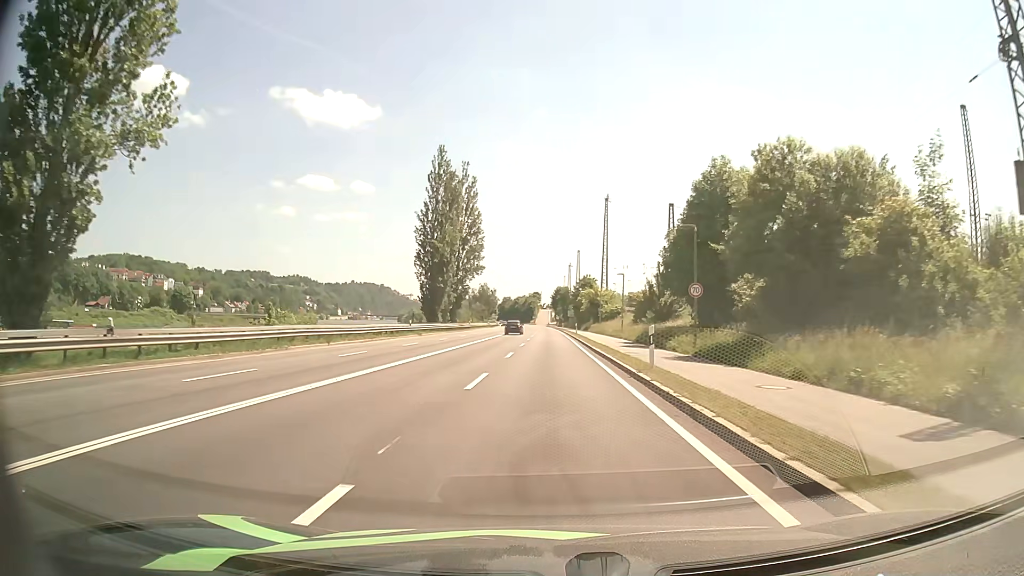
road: primary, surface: asphalt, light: Day
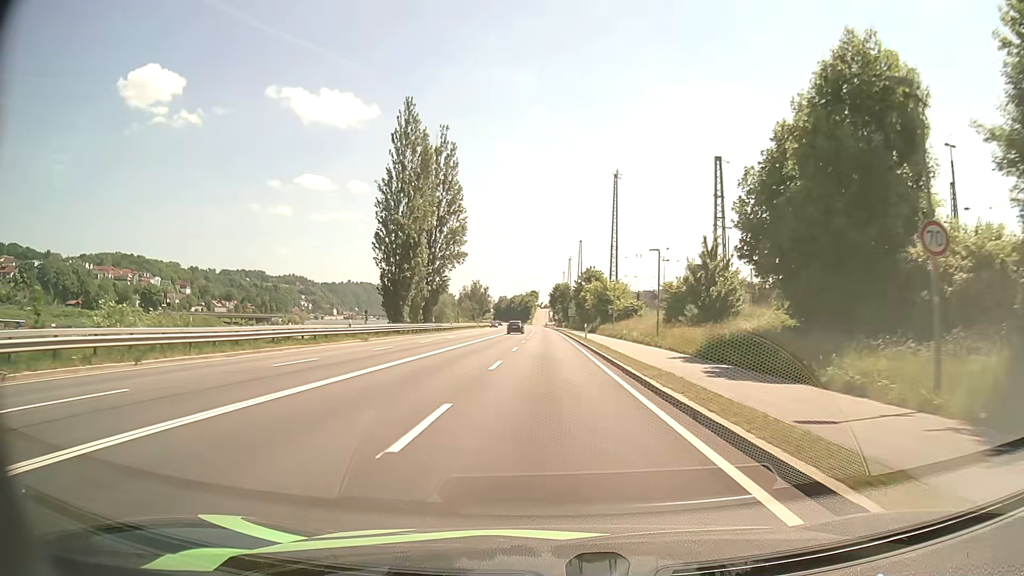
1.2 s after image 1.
(0.0, +18.5) m; 0°
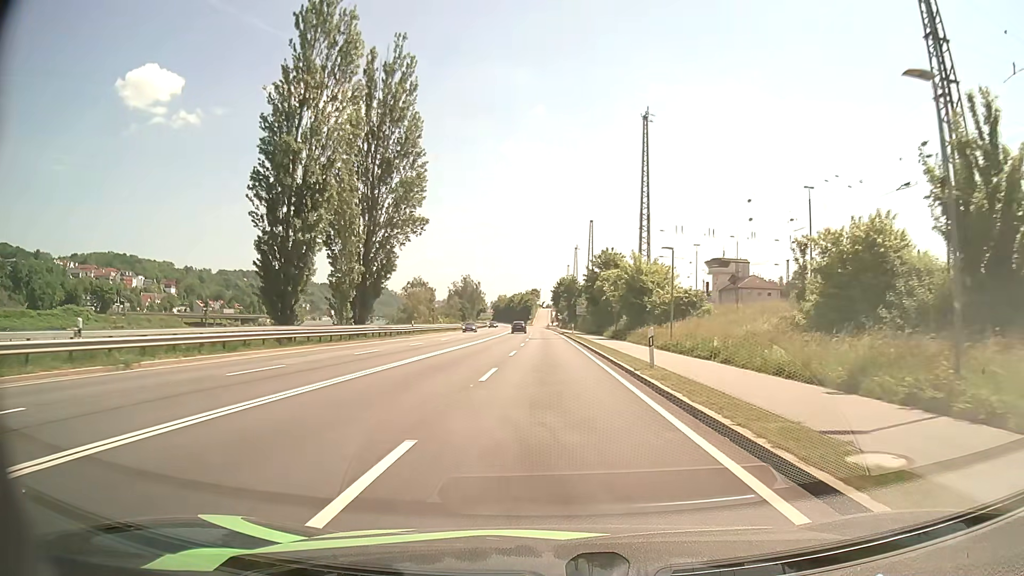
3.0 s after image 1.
(0.0, +27.4) m; 0°
(0, +10) (0, +20) (0, +30) (0, +40) (0, +50) (0, +60) (0, +70) (0, +80) (-1, +90) (-1, +100) m
